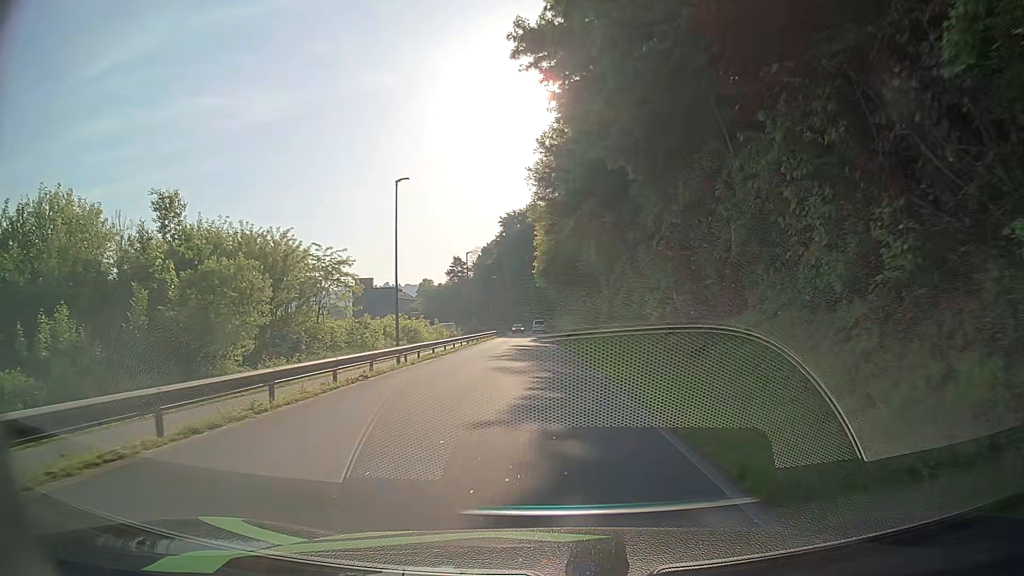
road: residential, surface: asphalt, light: Day
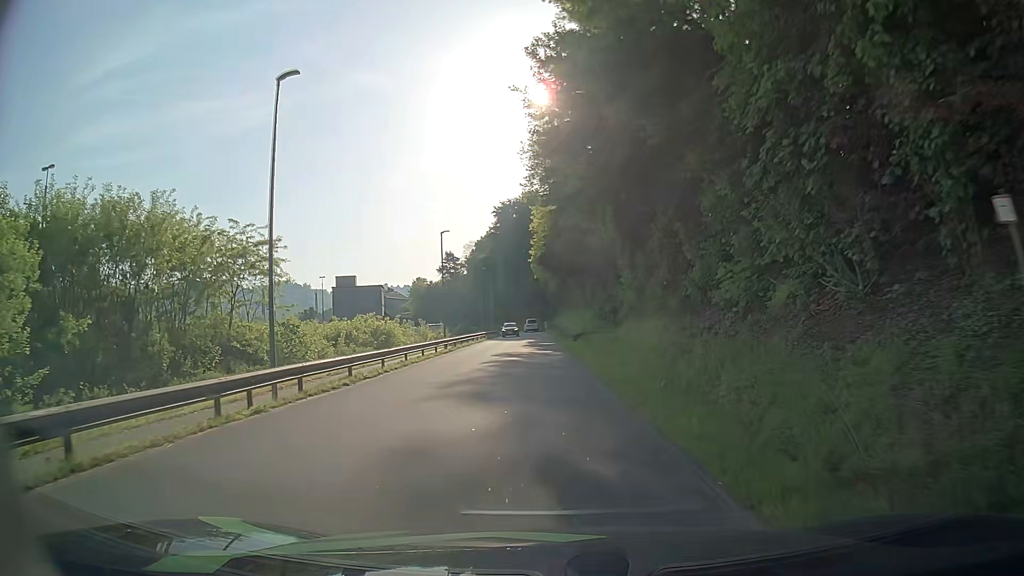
(+0.1, +13.6) m; +1°
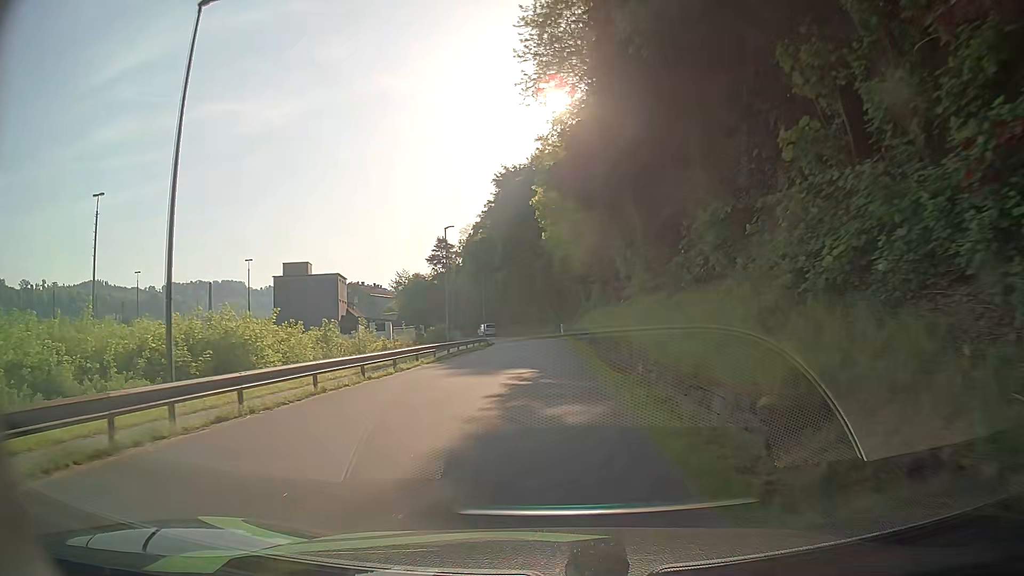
(-0.5, +35.2) m; -1°
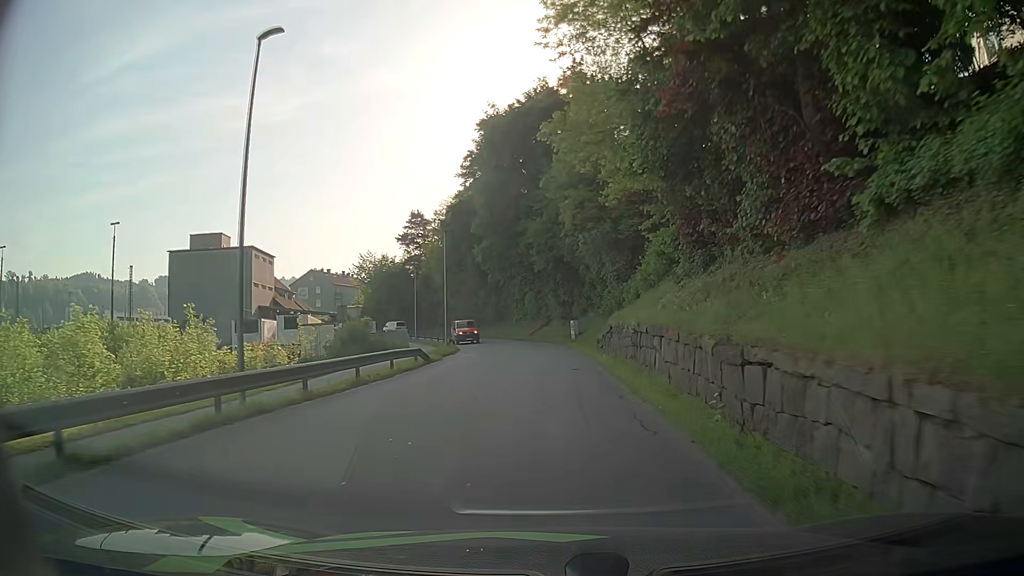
(-0.5, +29.6) m; -1°
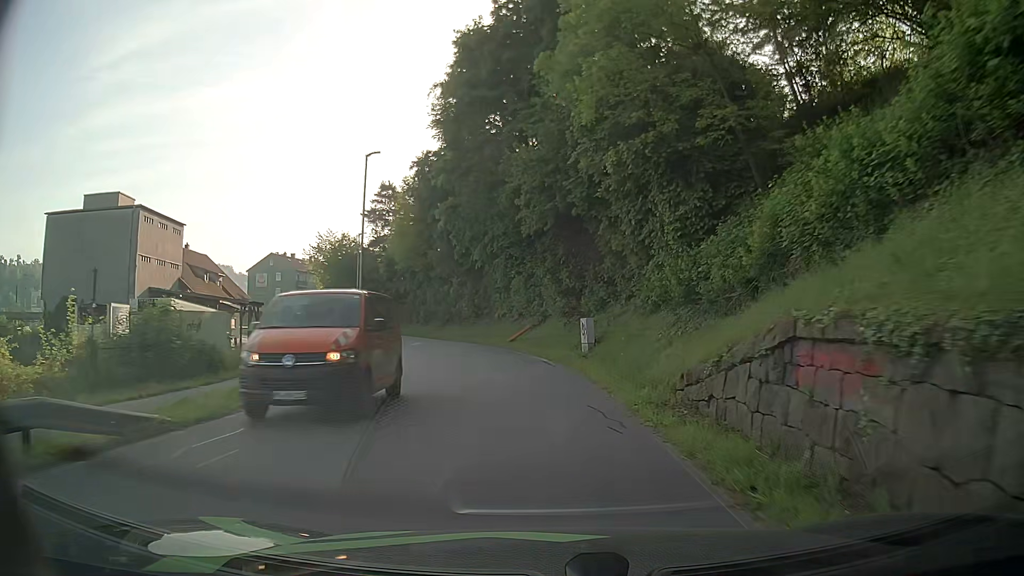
(+0.1, +20.5) m; 0°
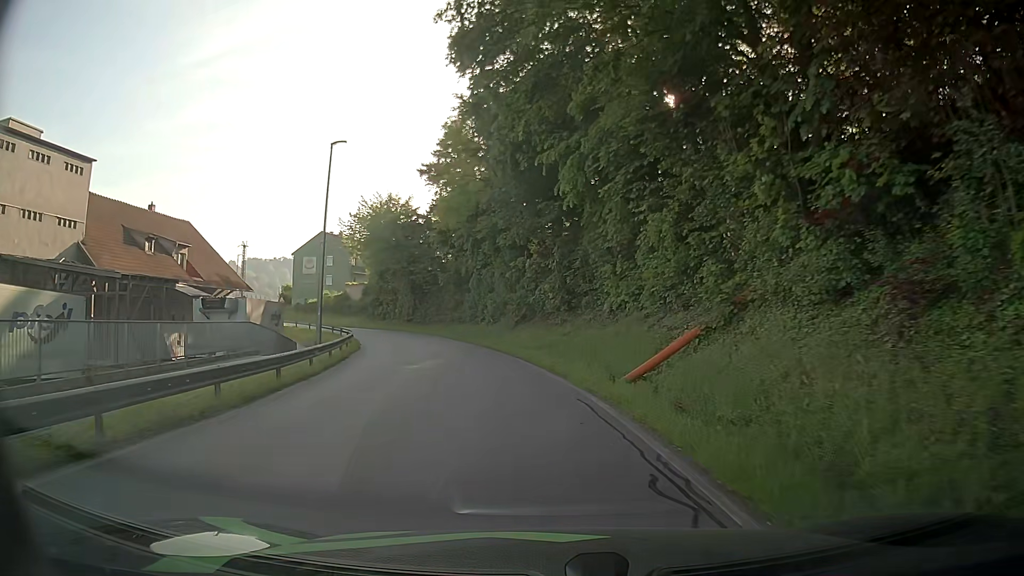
(-1.5, +26.0) m; -9°
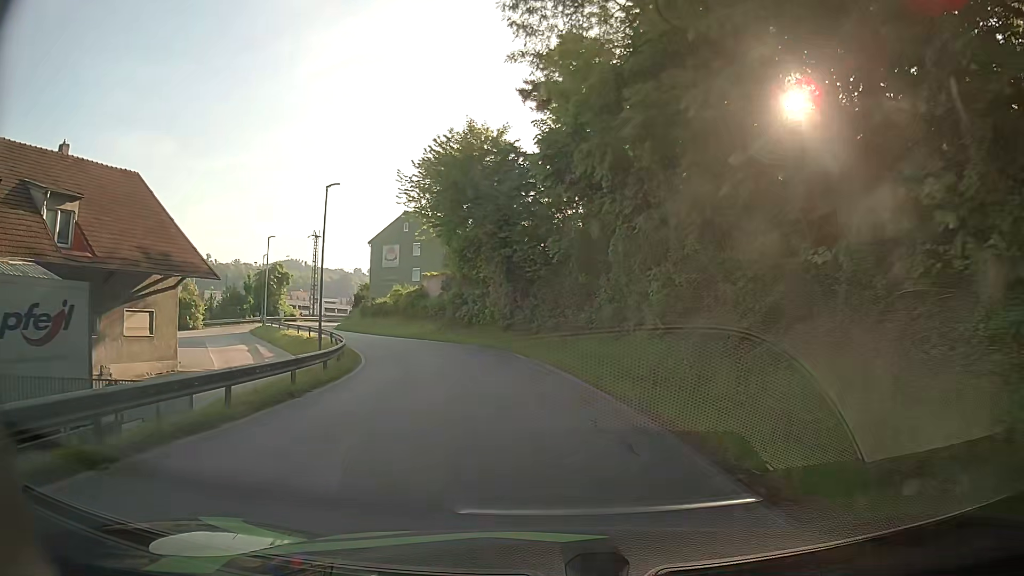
(-2.7, +25.1) m; -11°
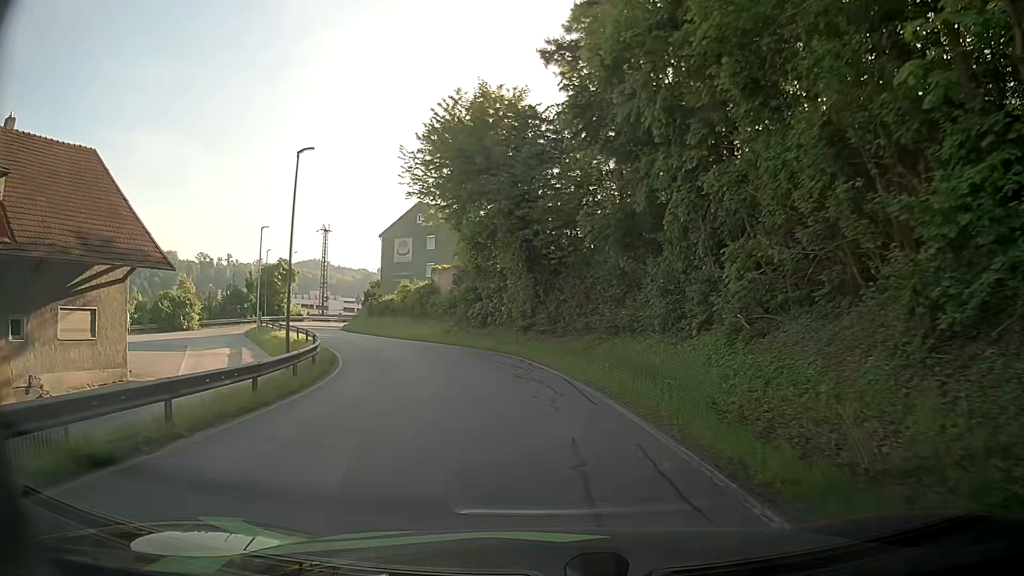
(-0.1, +6.3) m; -3°
(0, +10) (-1, +20) (-4, +30) (-8, +39) (-13, +48) (-17, +56) (-21, +66) (-22, +76) (-19, +85) (-14, +94) m
